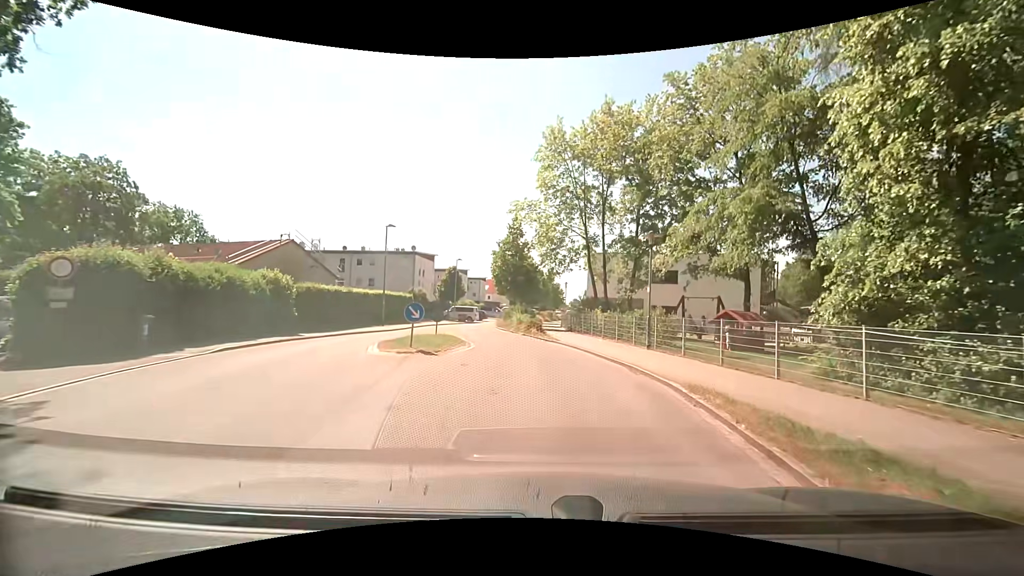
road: residential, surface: asphalt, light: Day
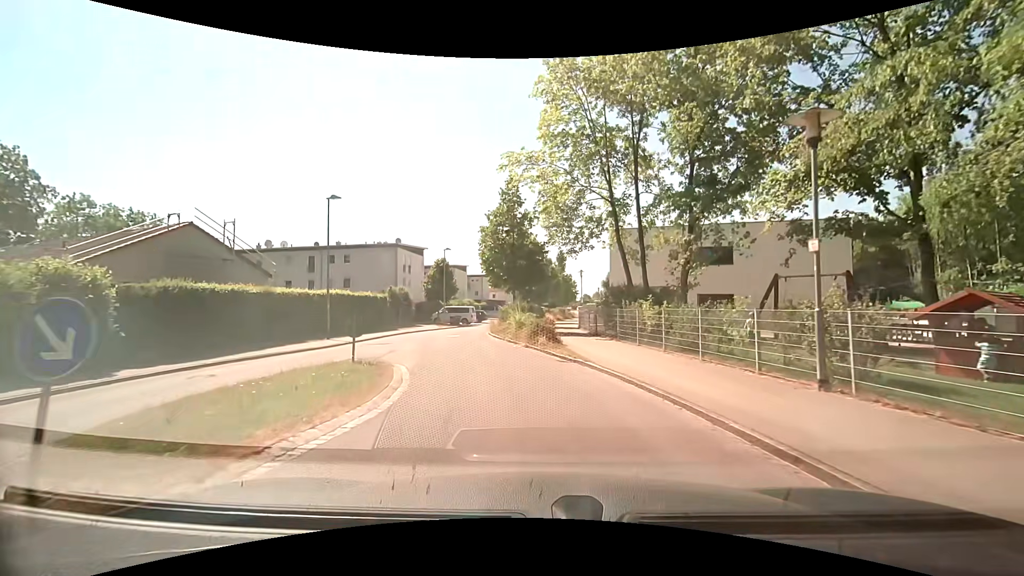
(+0.1, +11.4) m; -1°
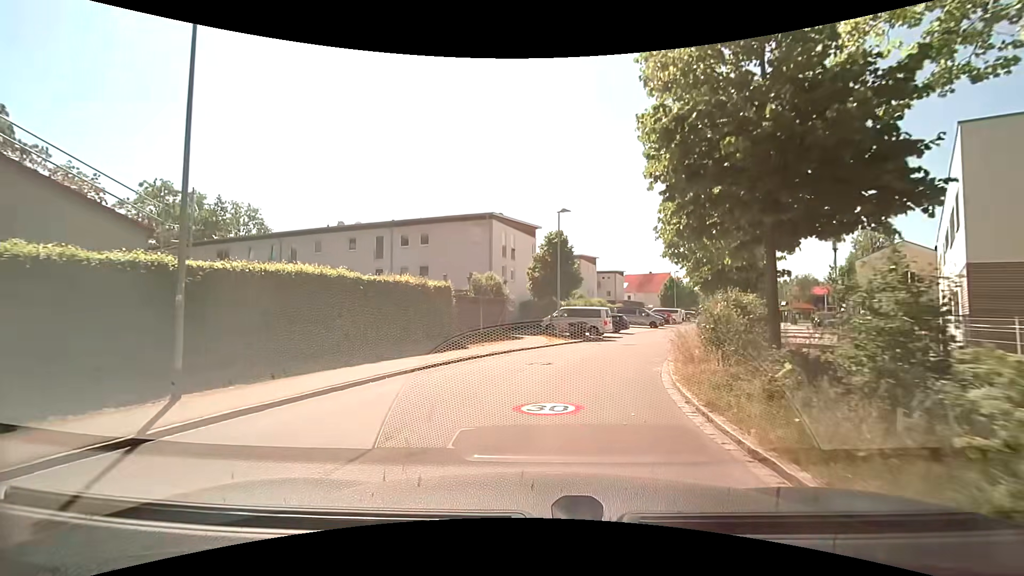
(-2.4, +19.7) m; -15°
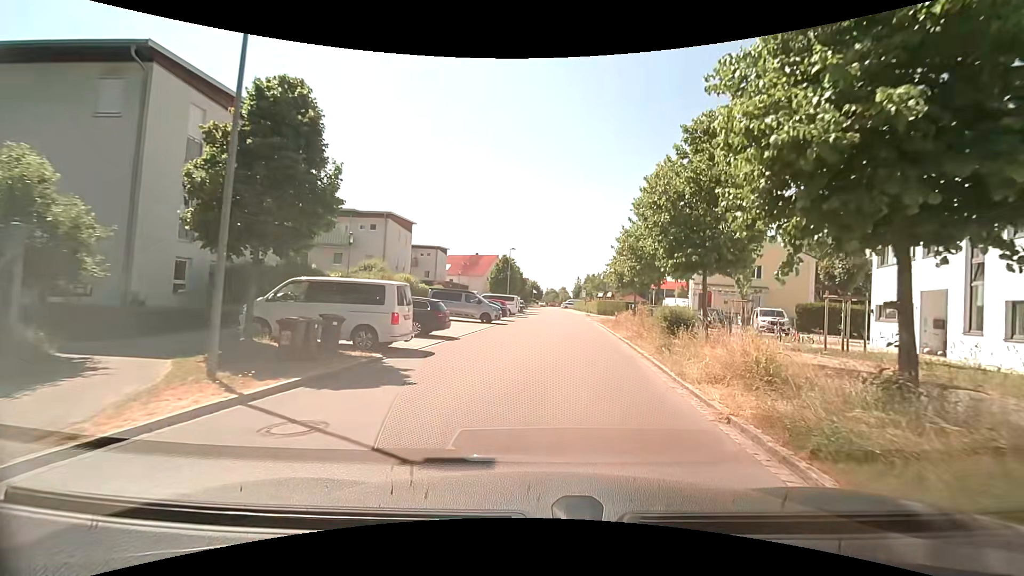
(+2.9, +19.5) m; +20°
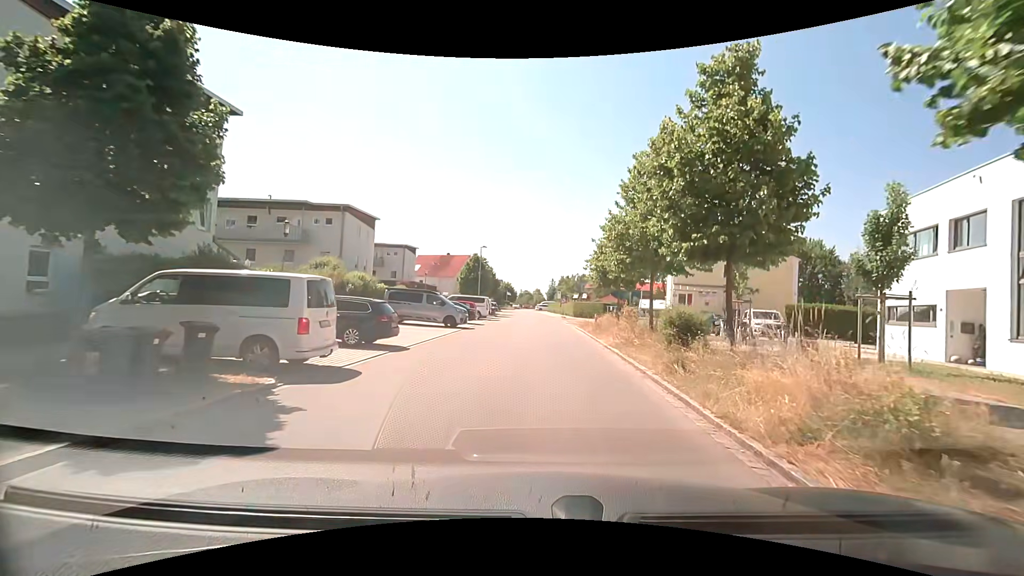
(+0.1, +3.7) m; +4°
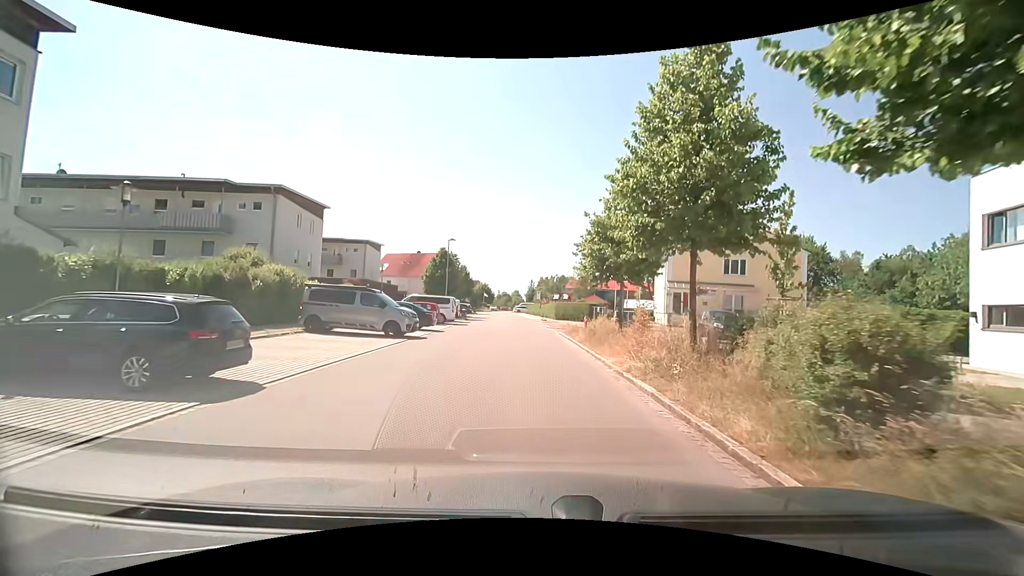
(+0.1, +7.2) m; +1°
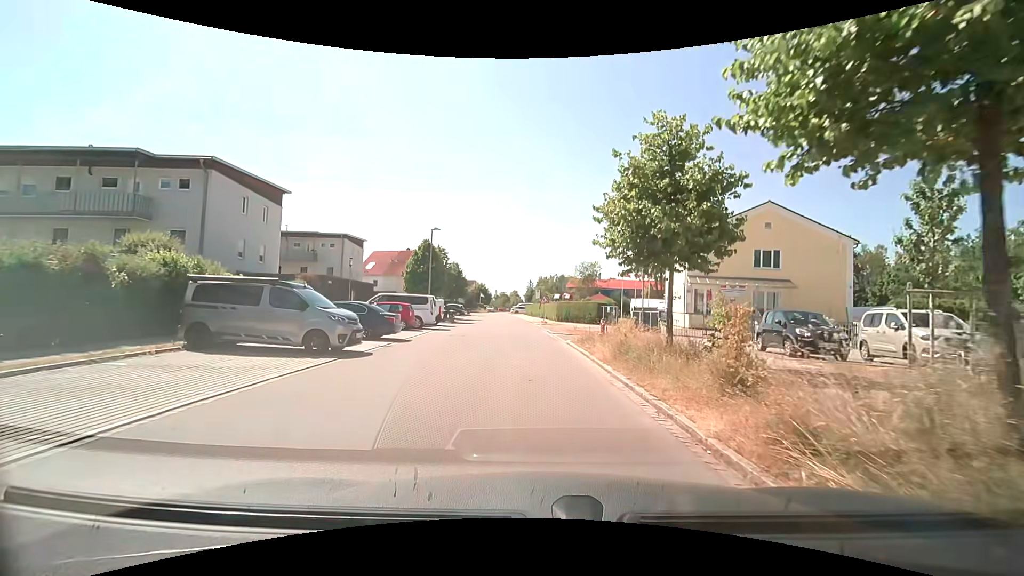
(+0.1, +7.0) m; +1°
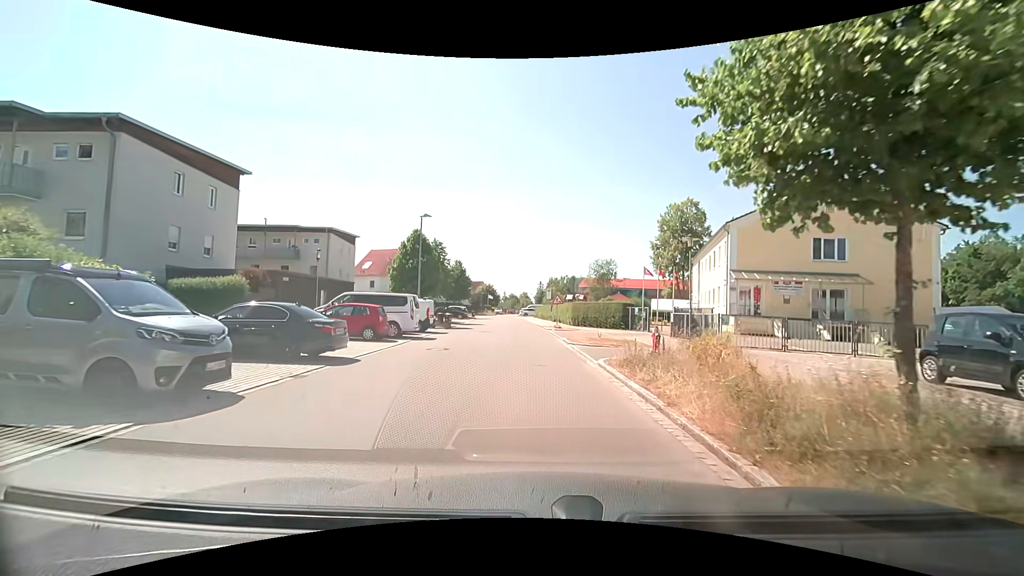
(-0.1, +7.0) m; -2°
(0, +10) (0, +20) (-1, +30) (-1, +40) (-2, +50) (-2, +60) (-3, +70) (-4, +80) (-5, +90) (-5, +100) m
